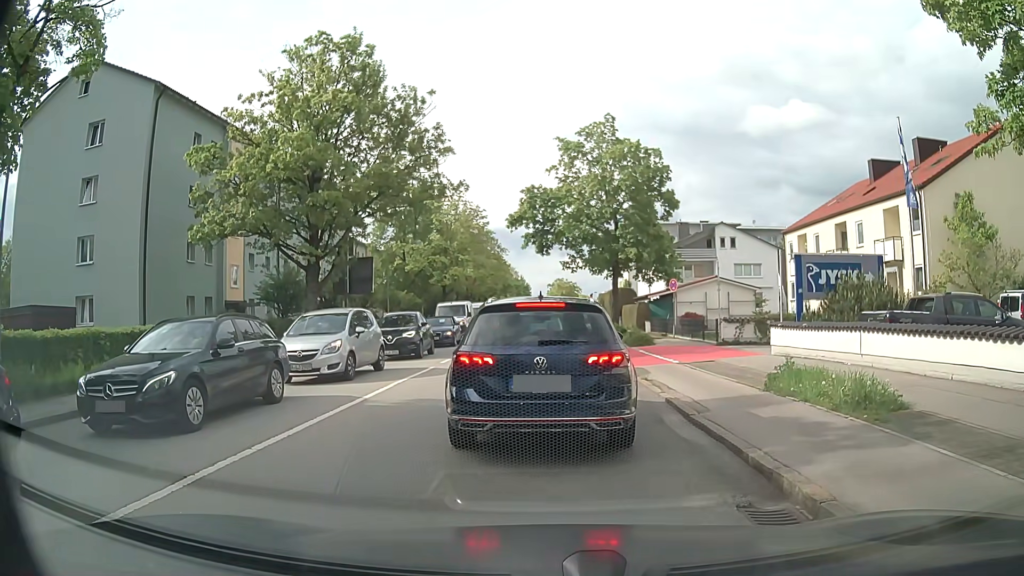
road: secondary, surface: asphalt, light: Day
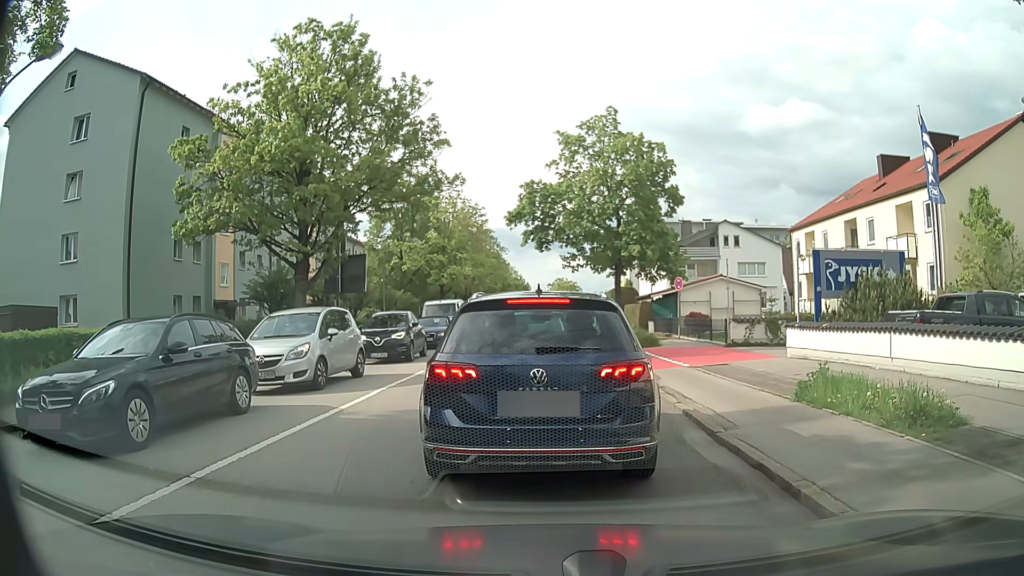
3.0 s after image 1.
(0.0, +1.3) m; 0°
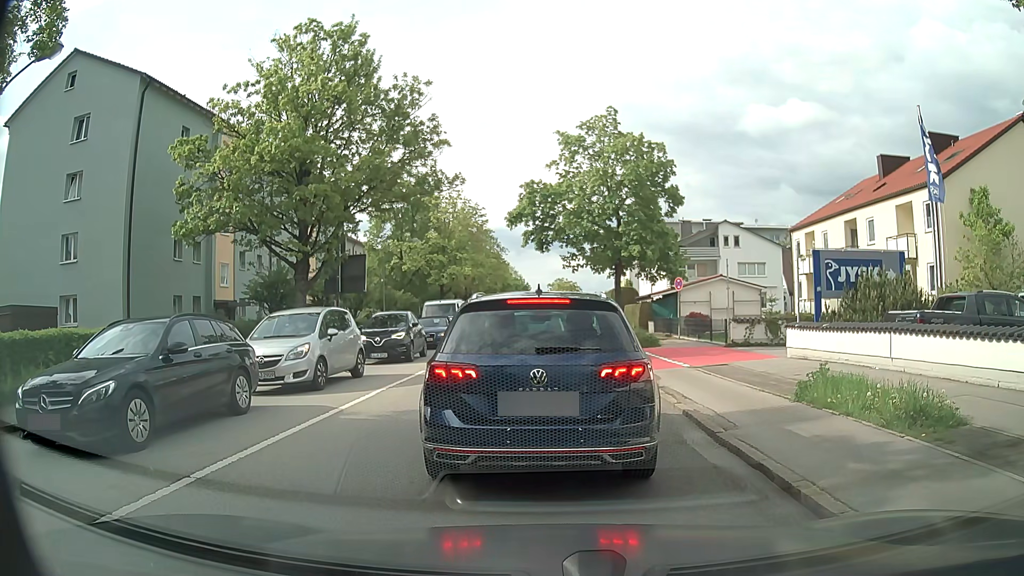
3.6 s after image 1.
(0.0, 0.0) m; 0°
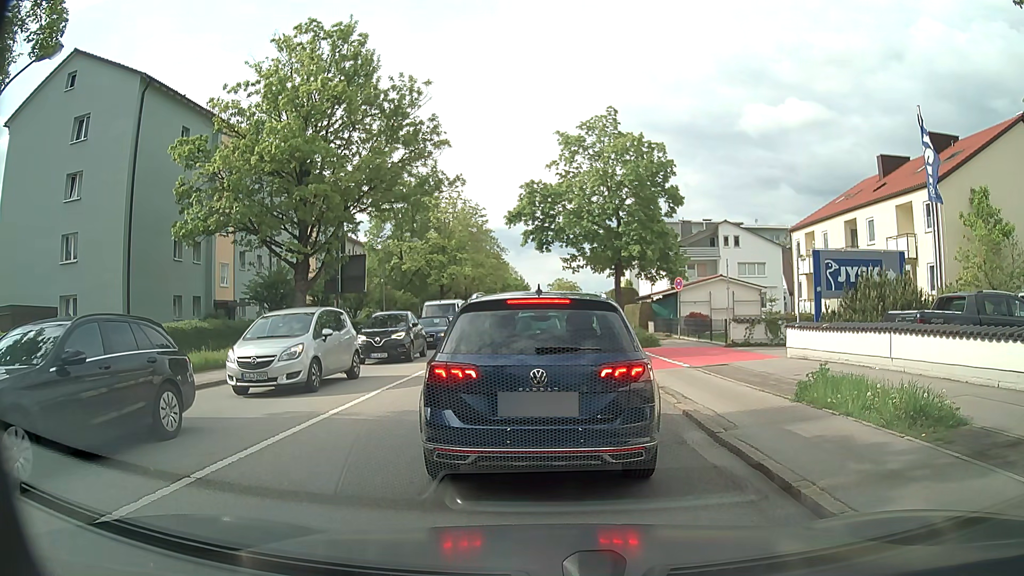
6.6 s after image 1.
(0.0, 0.0) m; 0°
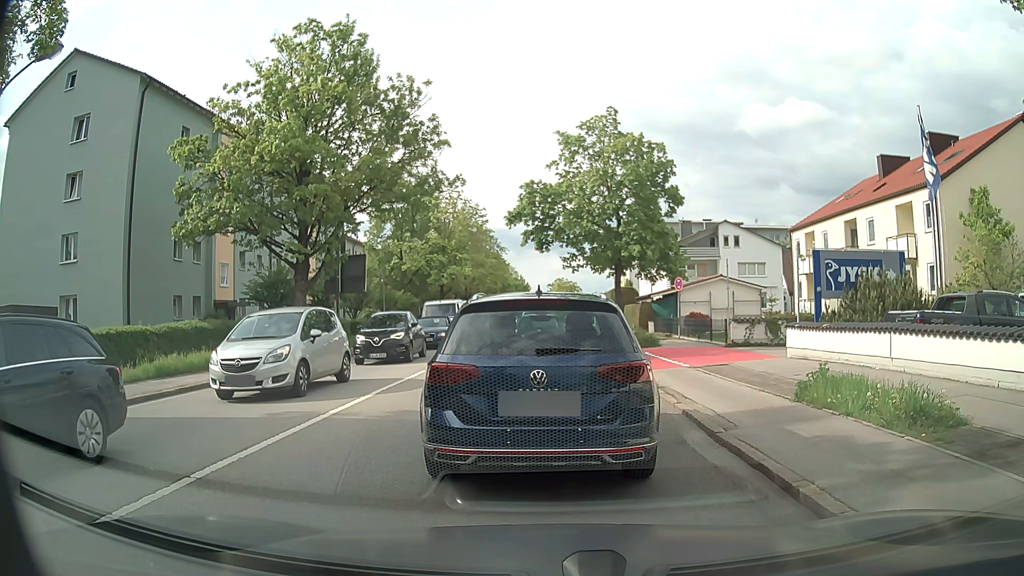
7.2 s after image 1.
(0.0, 0.0) m; 0°
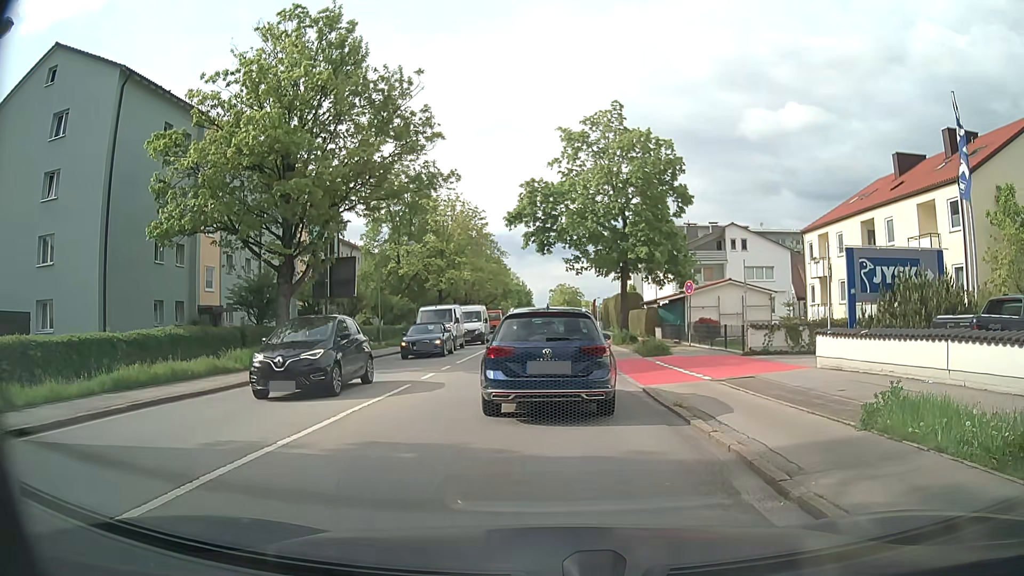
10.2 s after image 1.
(0.0, +2.1) m; -1°
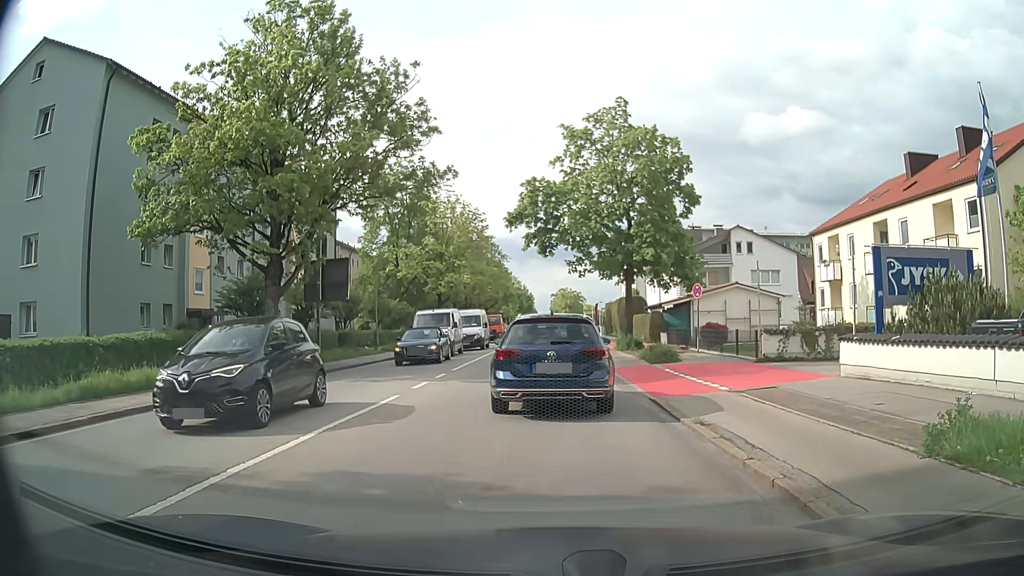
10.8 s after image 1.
(0.0, +1.4) m; -1°
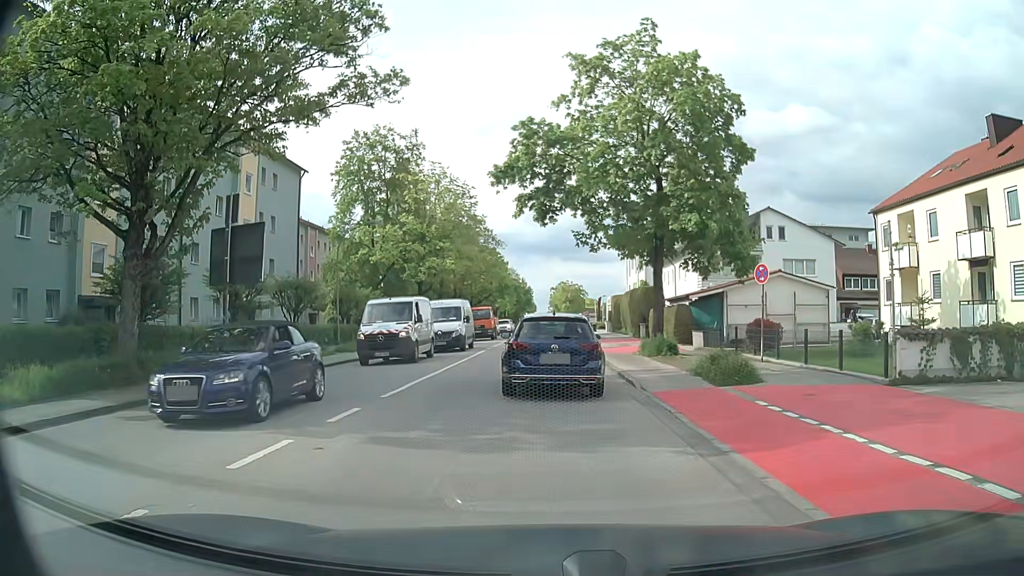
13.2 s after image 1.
(+0.3, +9.0) m; +1°
